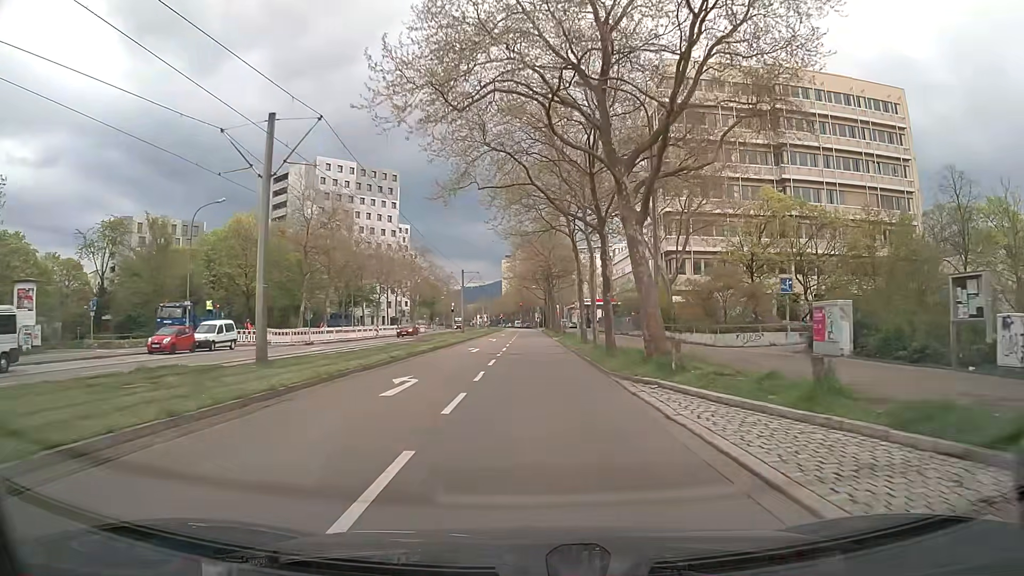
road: tertiary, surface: asphalt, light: Day
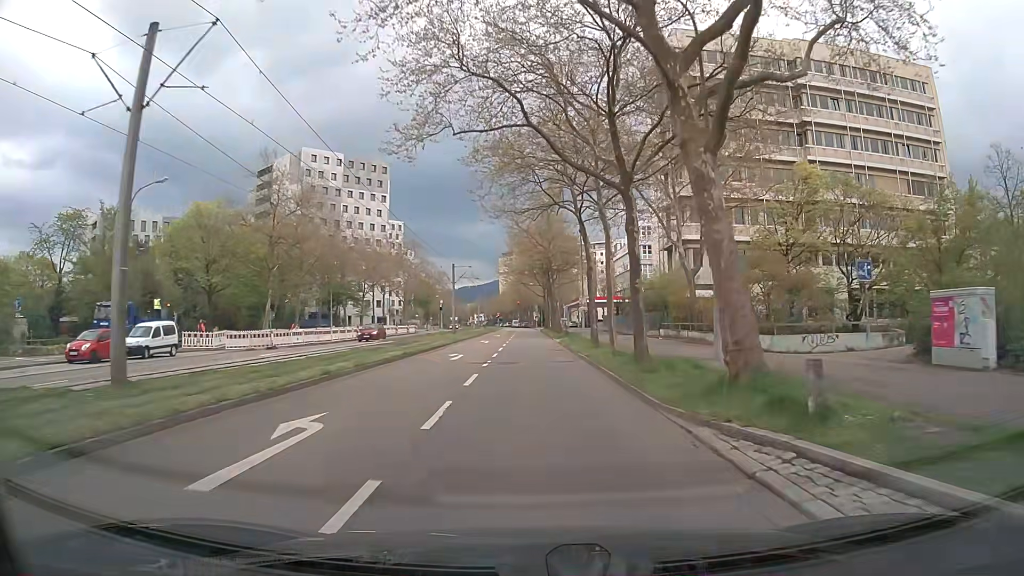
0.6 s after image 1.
(0.0, +7.3) m; 0°
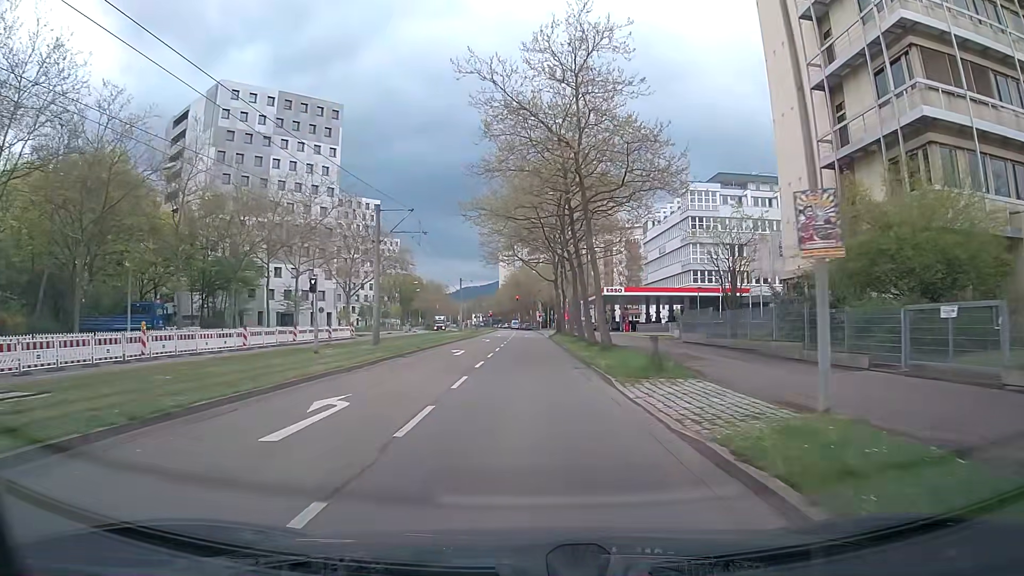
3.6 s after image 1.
(+0.1, +36.7) m; 0°
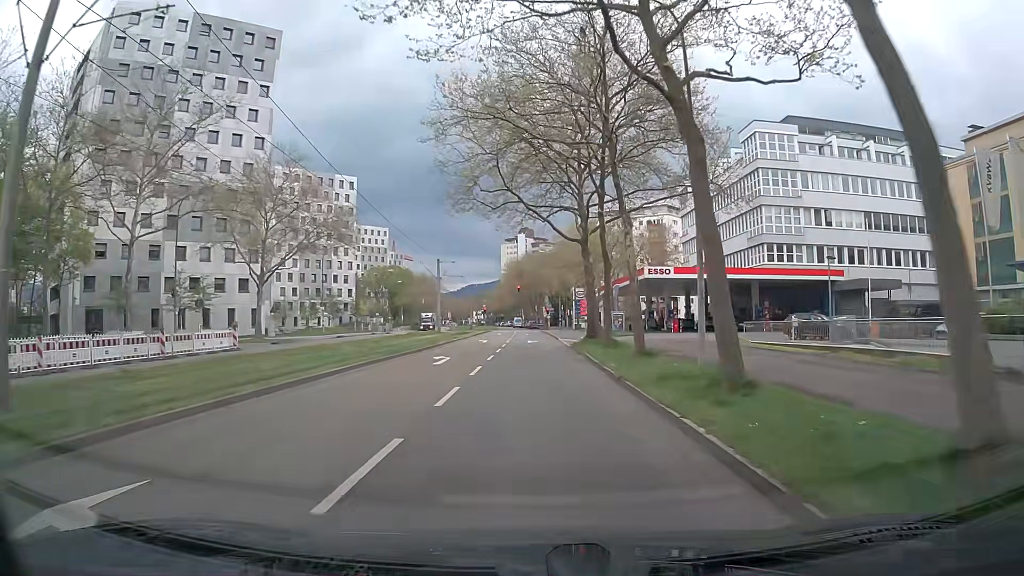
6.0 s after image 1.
(0.0, +27.0) m; 0°
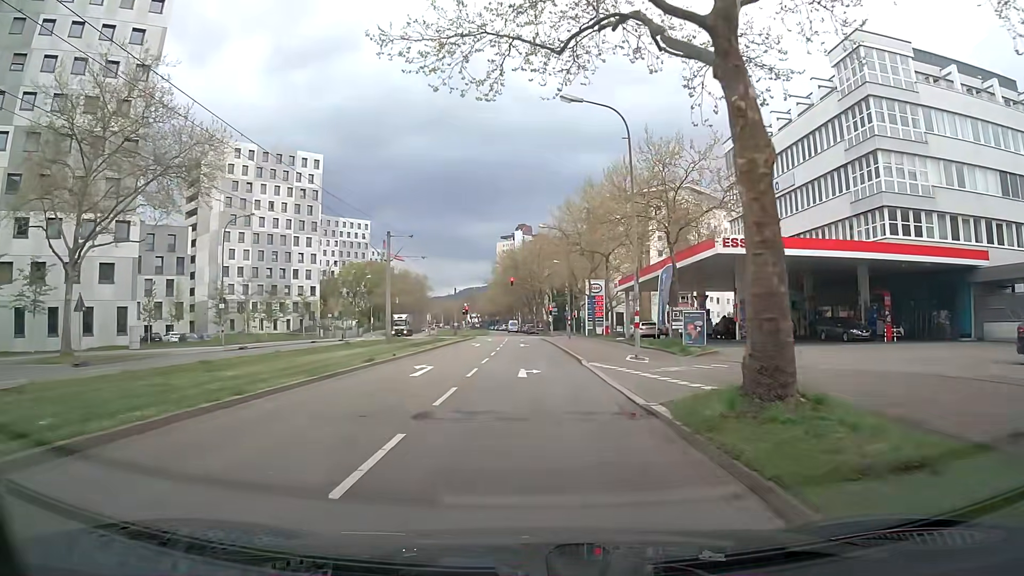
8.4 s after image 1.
(+0.2, +23.1) m; 0°
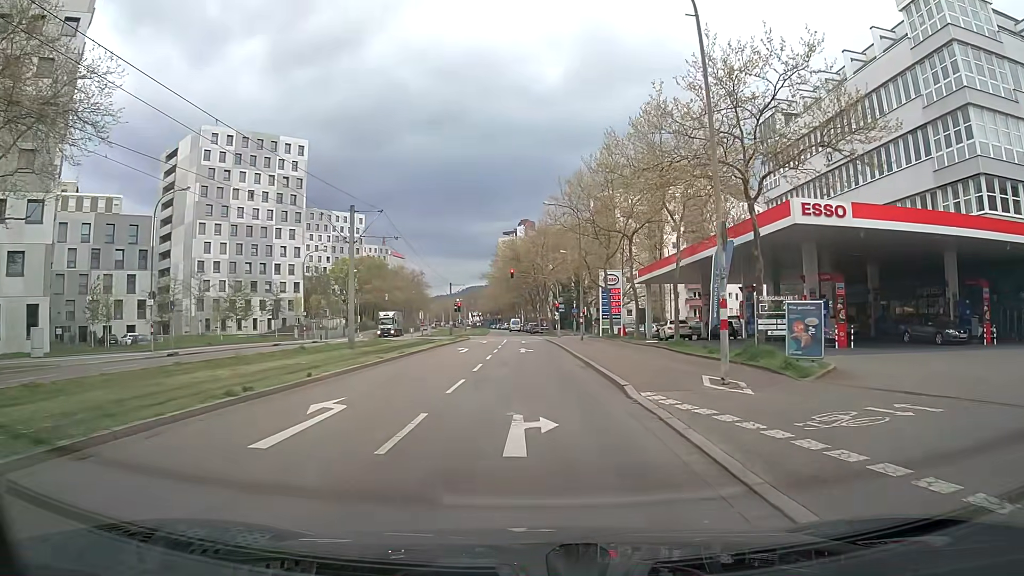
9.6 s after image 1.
(+0.1, +10.1) m; 0°
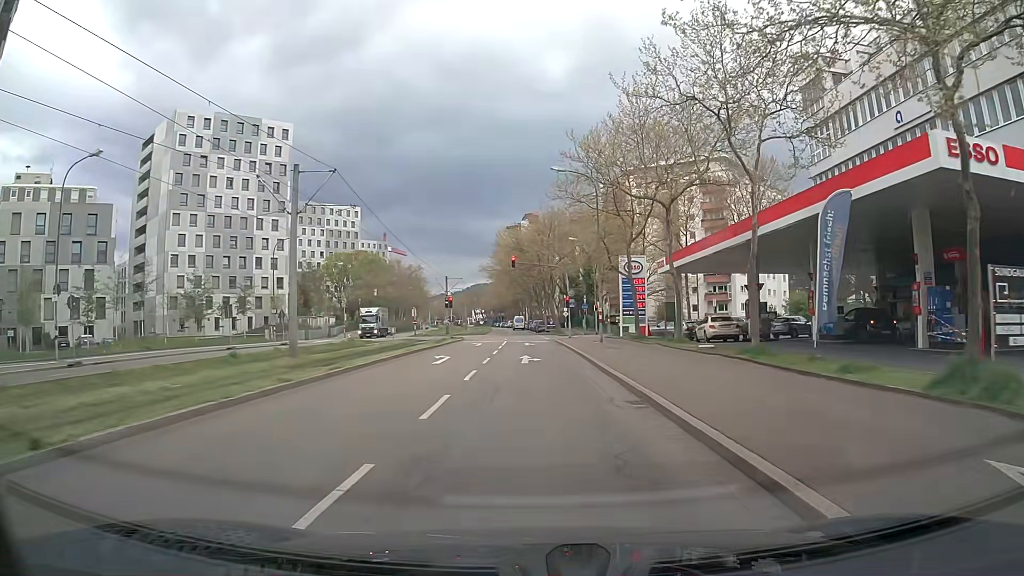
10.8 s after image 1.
(0.0, +9.5) m; 0°
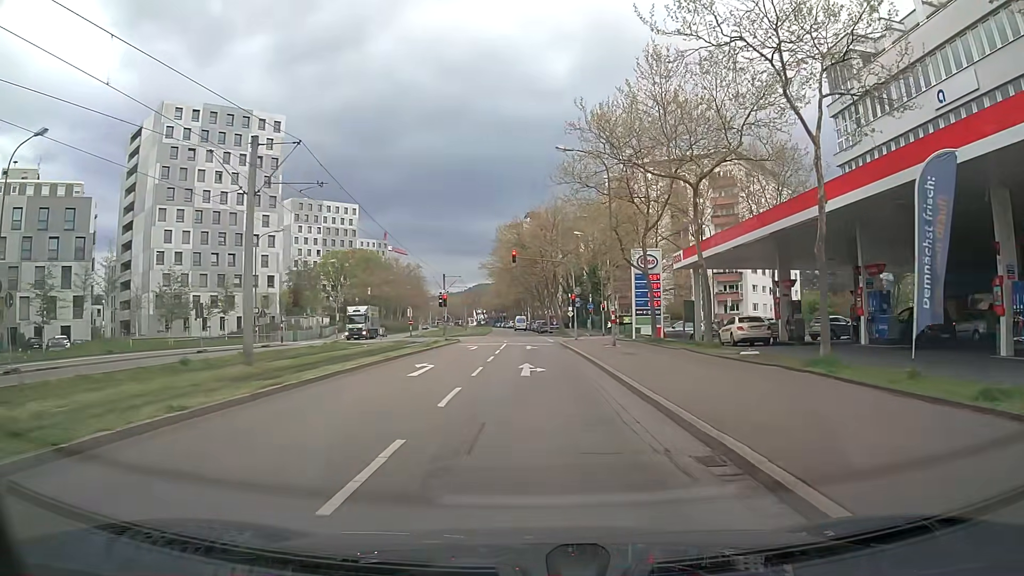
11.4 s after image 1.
(0.0, +4.5) m; 0°
(0, +10) (0, +20) (0, +30) (0, +40) (-1, +50) (-1, +60) (-2, +70) (-2, +80) (-3, +90) (-4, +100) m
